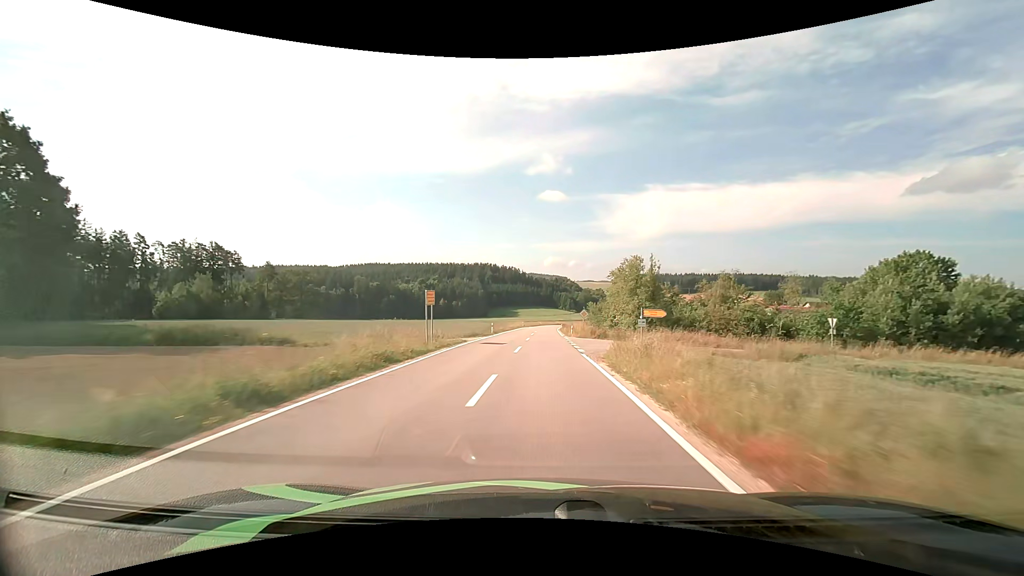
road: tertiary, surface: asphalt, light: Day
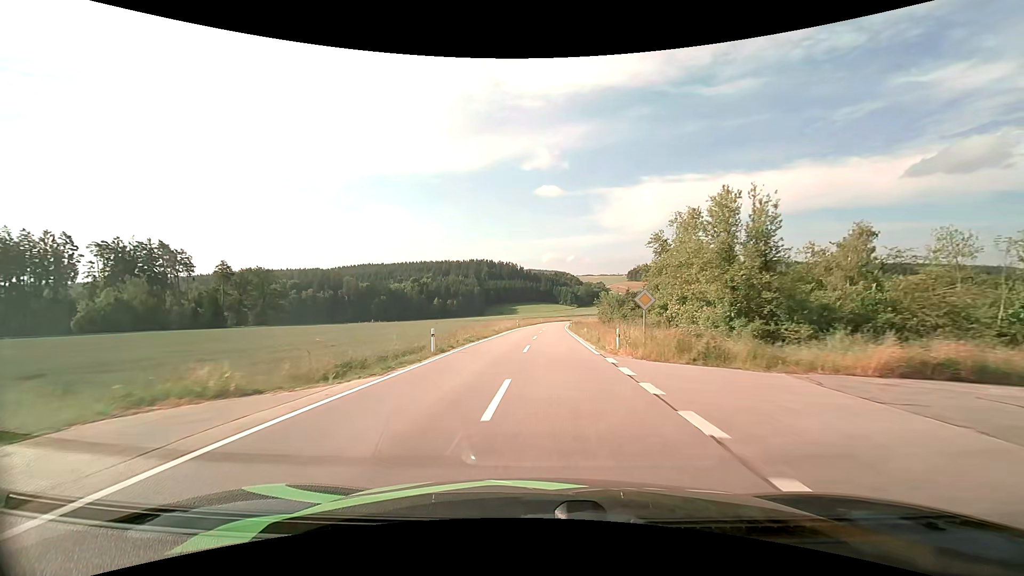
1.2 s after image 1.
(0.0, +24.7) m; 0°
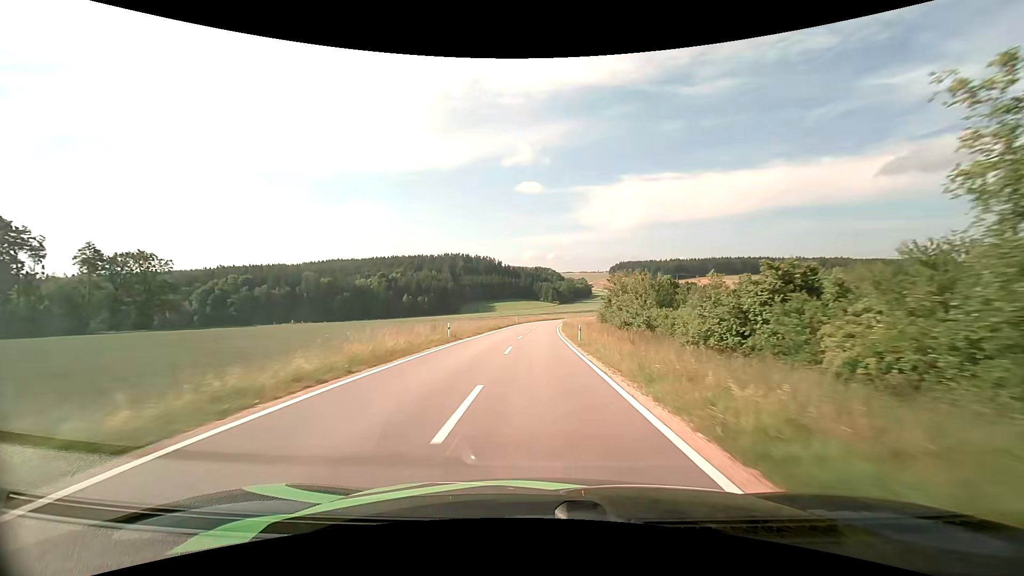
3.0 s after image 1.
(+0.9, +37.7) m; +2°
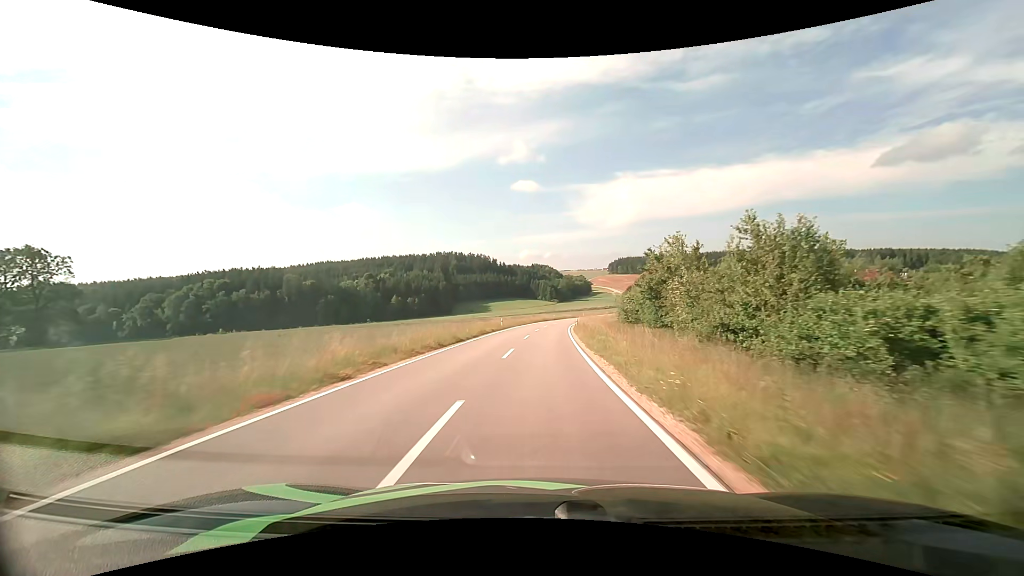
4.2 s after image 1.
(+0.1, +25.3) m; 0°
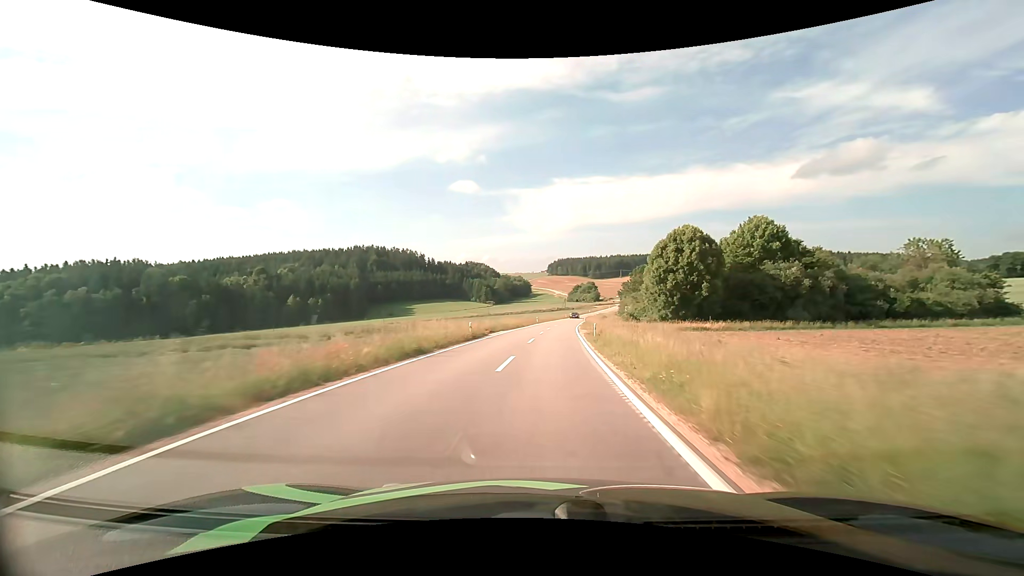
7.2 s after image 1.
(+2.7, +63.5) m; +7°
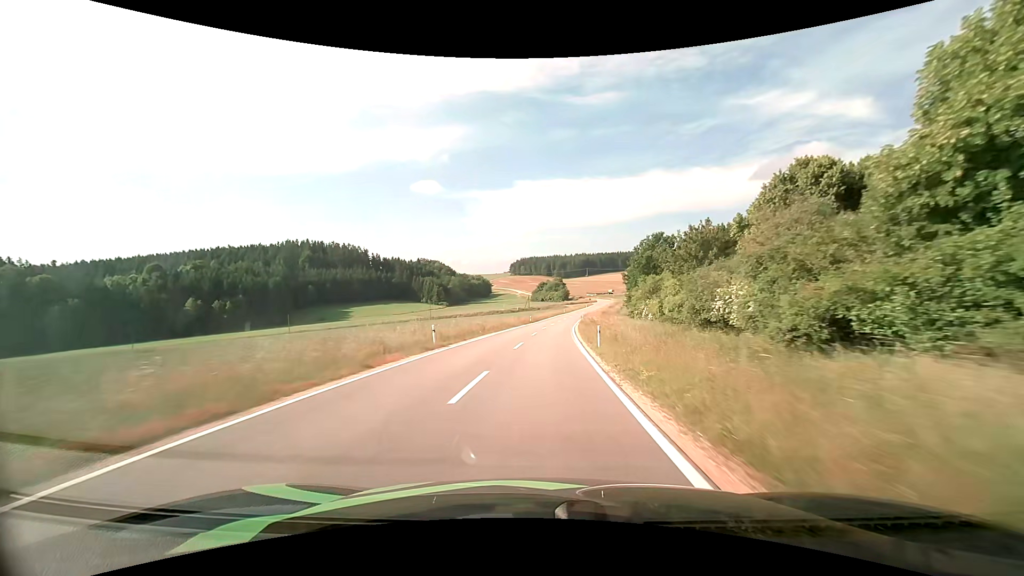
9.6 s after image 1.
(+2.9, +51.5) m; +4°
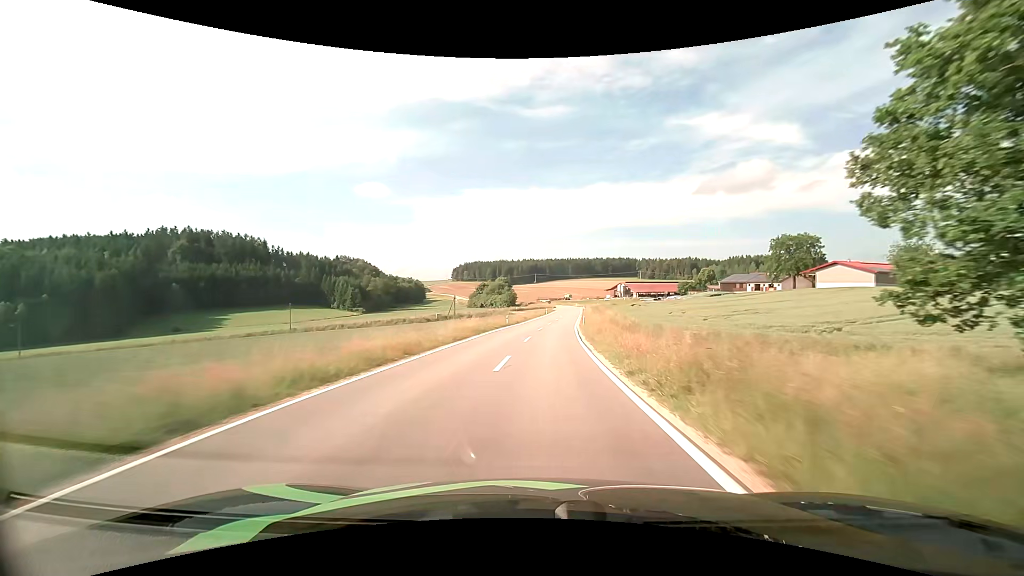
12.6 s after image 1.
(+3.6, +67.0) m; +6°
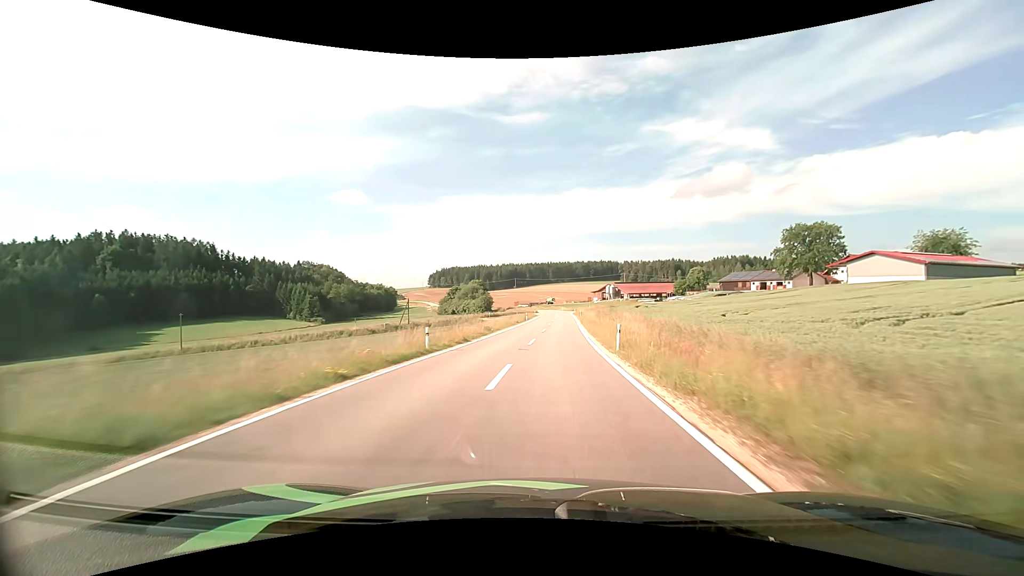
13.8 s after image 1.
(+0.6, +26.8) m; +2°
(0, +10) (0, +20) (+1, +30) (+1, +40) (+2, +50) (+3, +60) (+3, +70) (+4, +80) (+5, +90) (+5, +100) m
